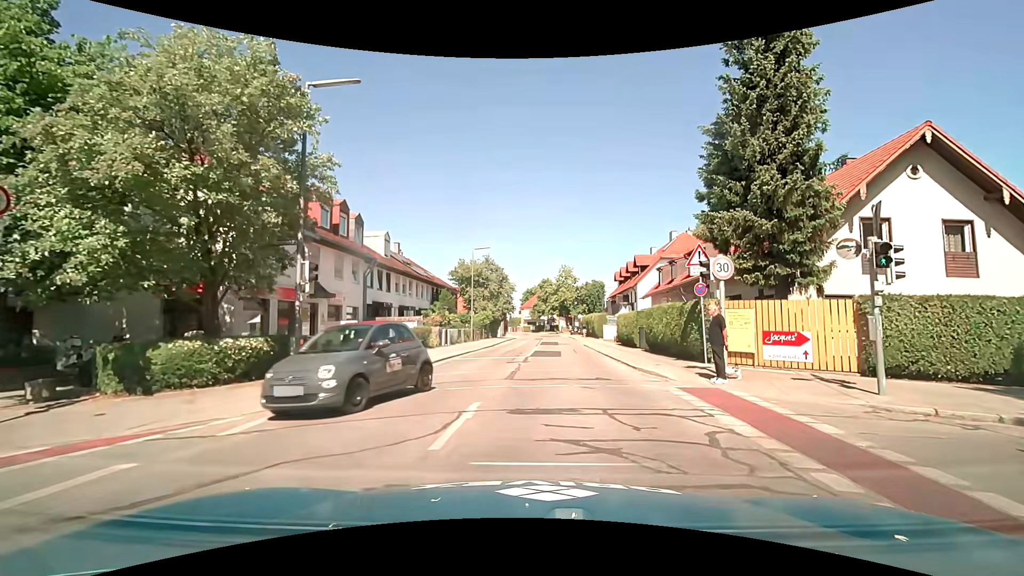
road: tertiary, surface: asphalt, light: Day
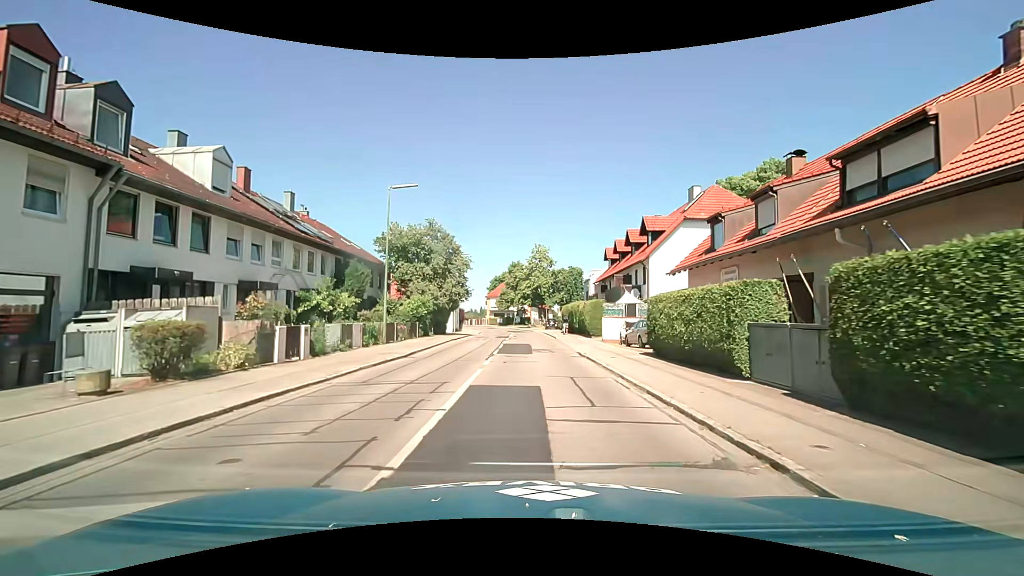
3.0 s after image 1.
(+0.6, +18.2) m; +2°
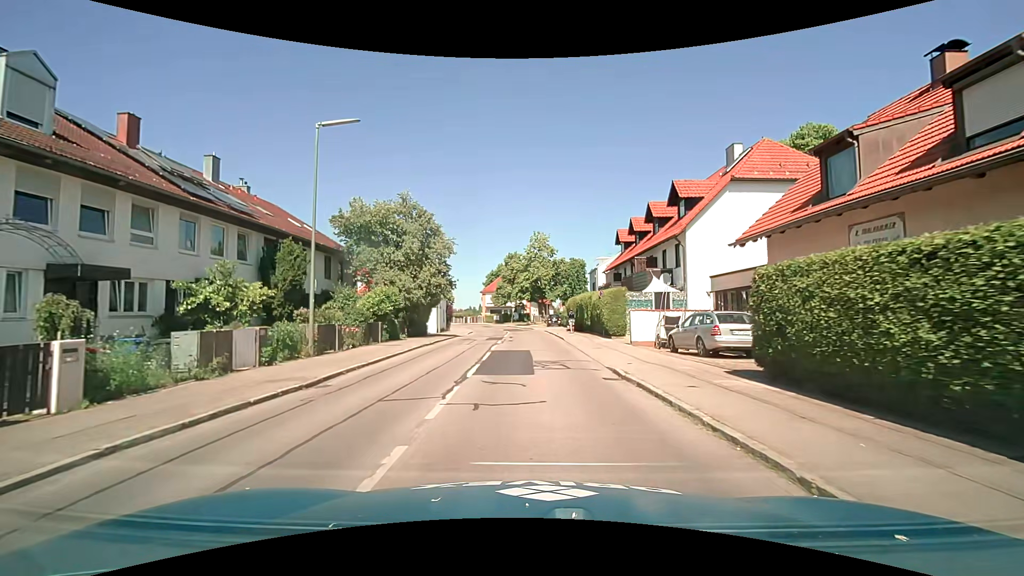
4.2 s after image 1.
(+0.2, +8.6) m; +1°
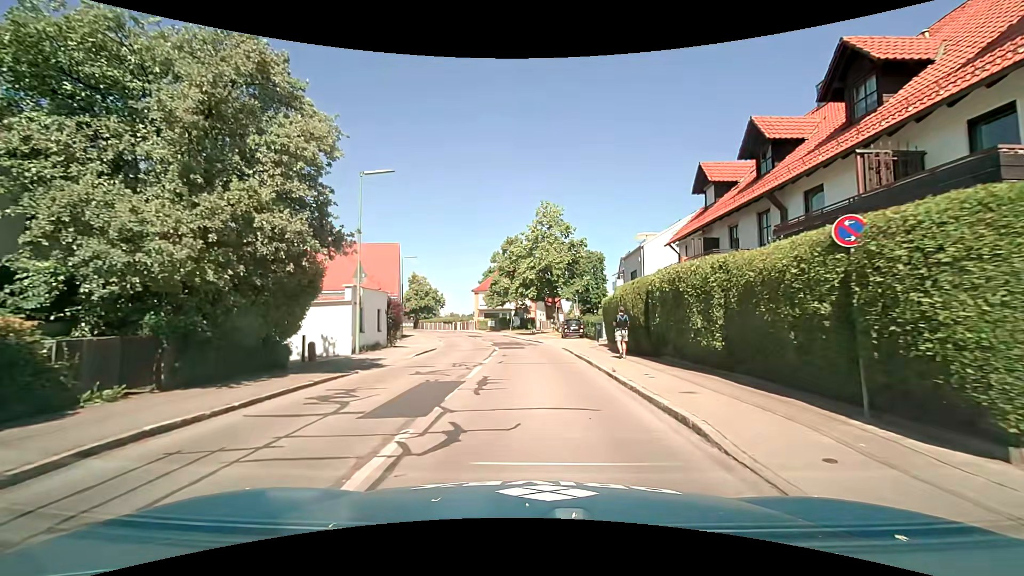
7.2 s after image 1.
(0.0, +21.6) m; 0°
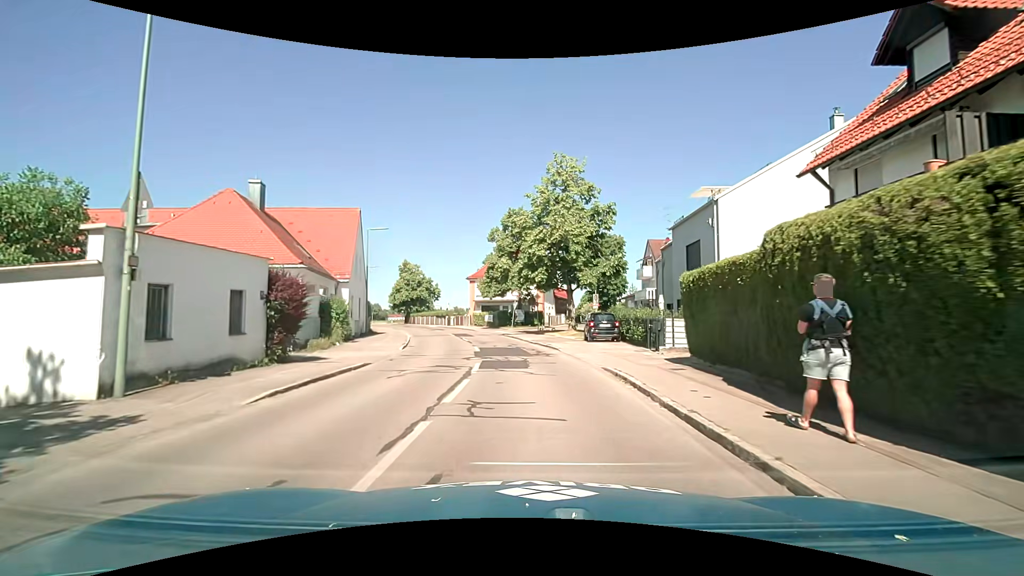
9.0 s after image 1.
(-0.2, +13.2) m; 0°
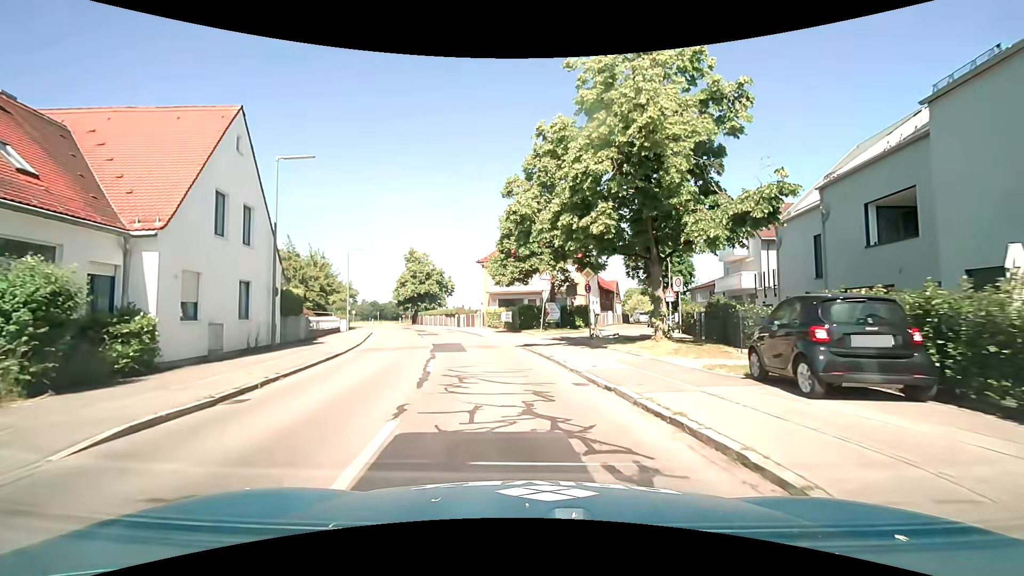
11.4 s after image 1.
(-0.7, +18.3) m; -4°
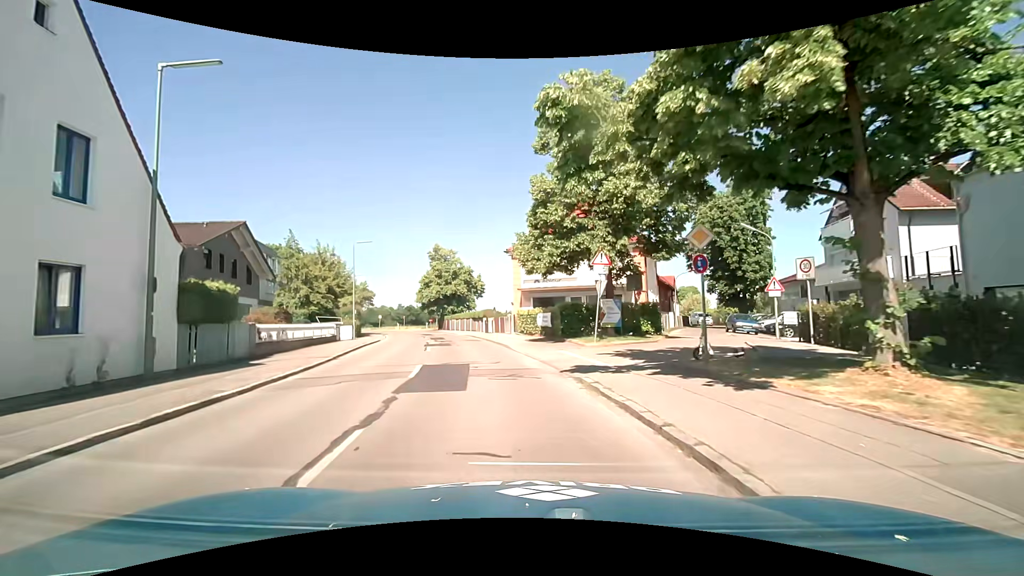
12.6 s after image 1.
(-0.3, +9.4) m; -4°
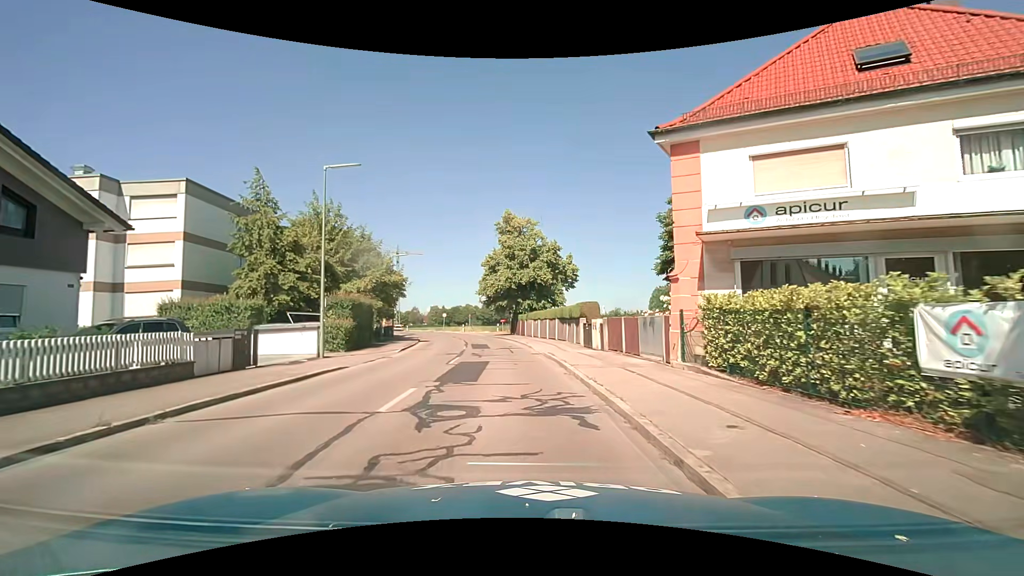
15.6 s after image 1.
(-2.4, +23.1) m; -10°
(0, +10) (-1, +20) (-2, +30) (-4, +40) (-6, +50) (-8, +59) (-11, +69) (-15, +78) (-19, +87) (-23, +96) m
